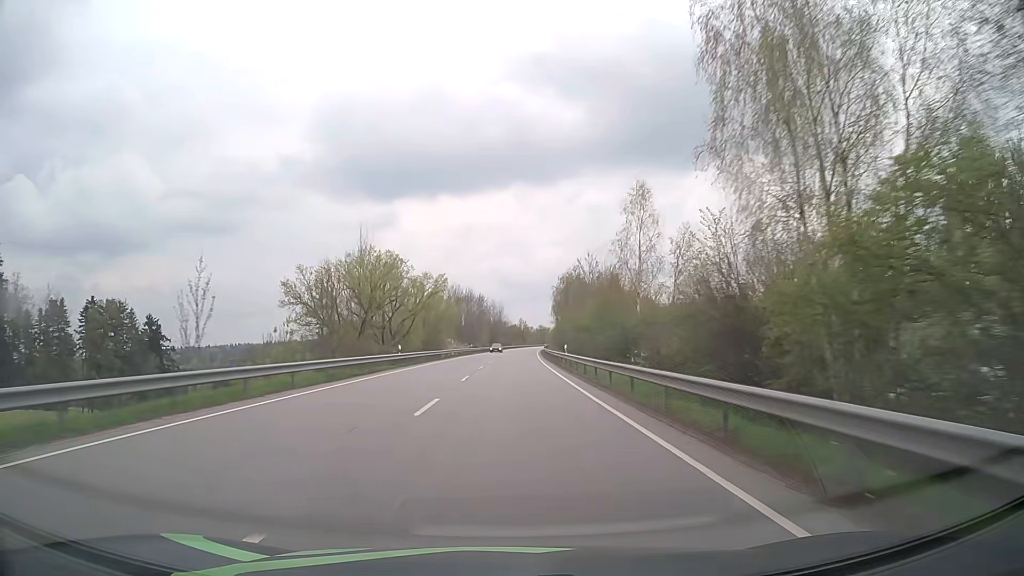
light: Day
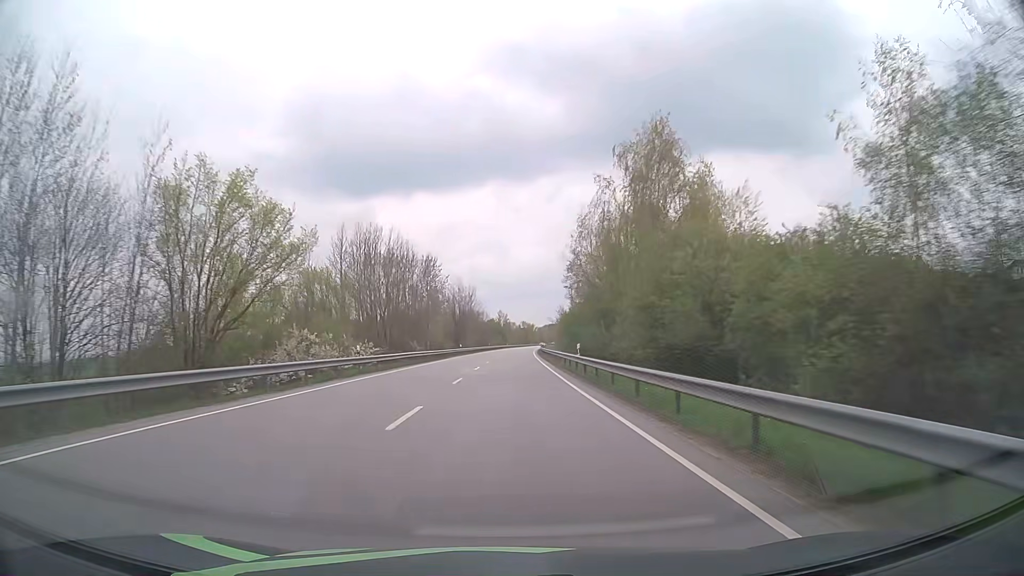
(+1.0, +62.2) m; +2°
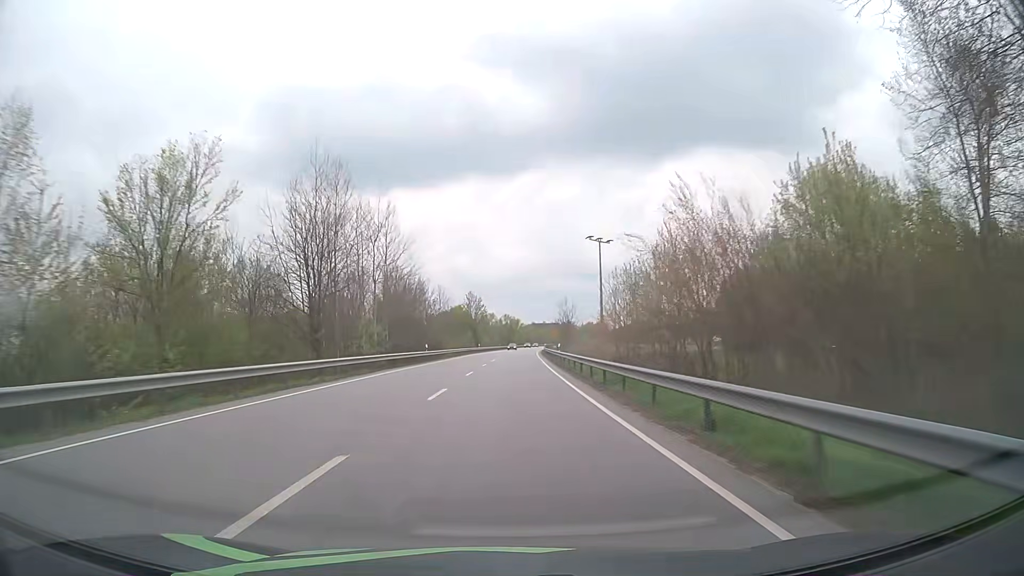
(+1.3, +78.5) m; +2°
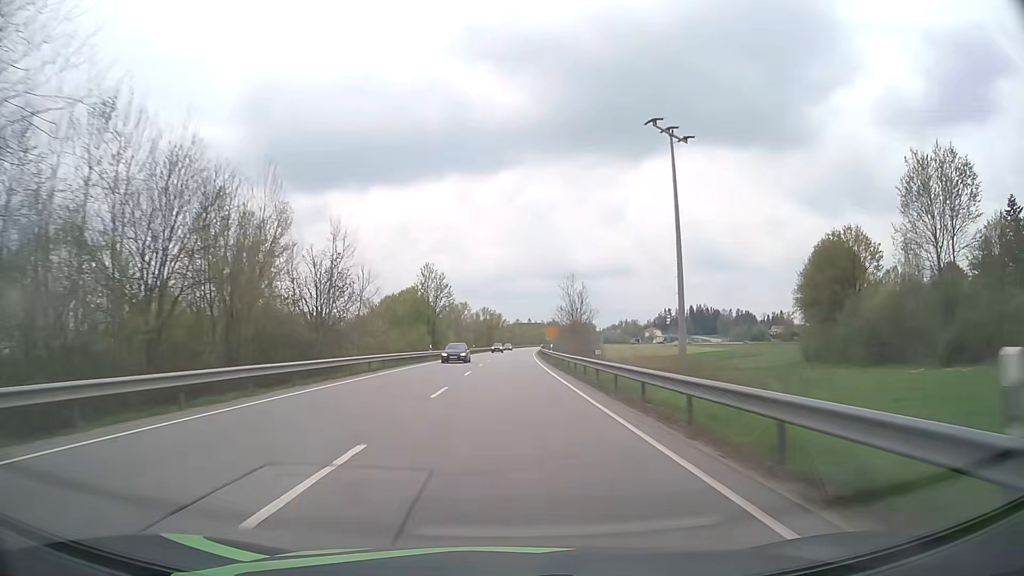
(+0.6, +47.3) m; +2°
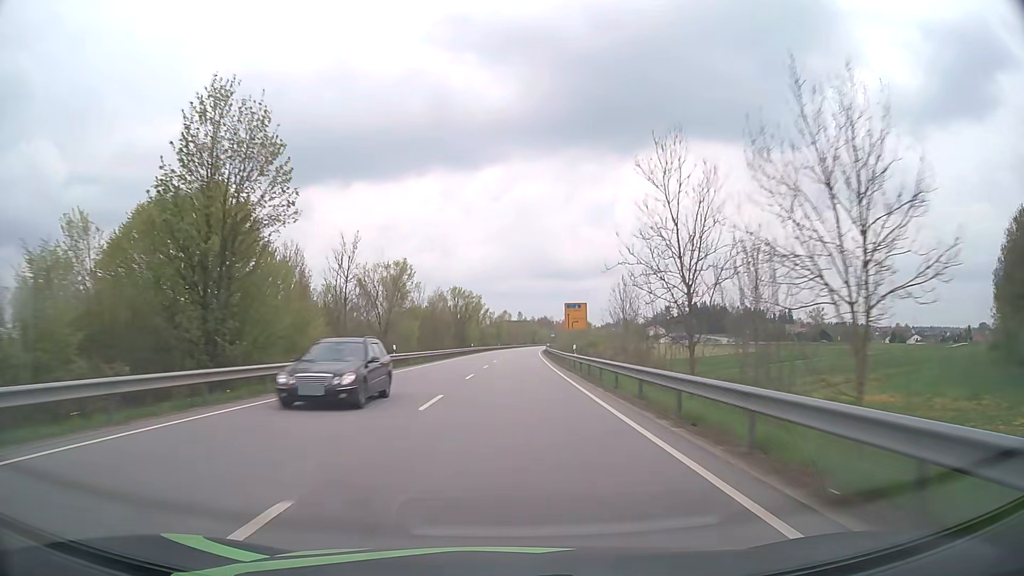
(+0.6, +63.2) m; +1°
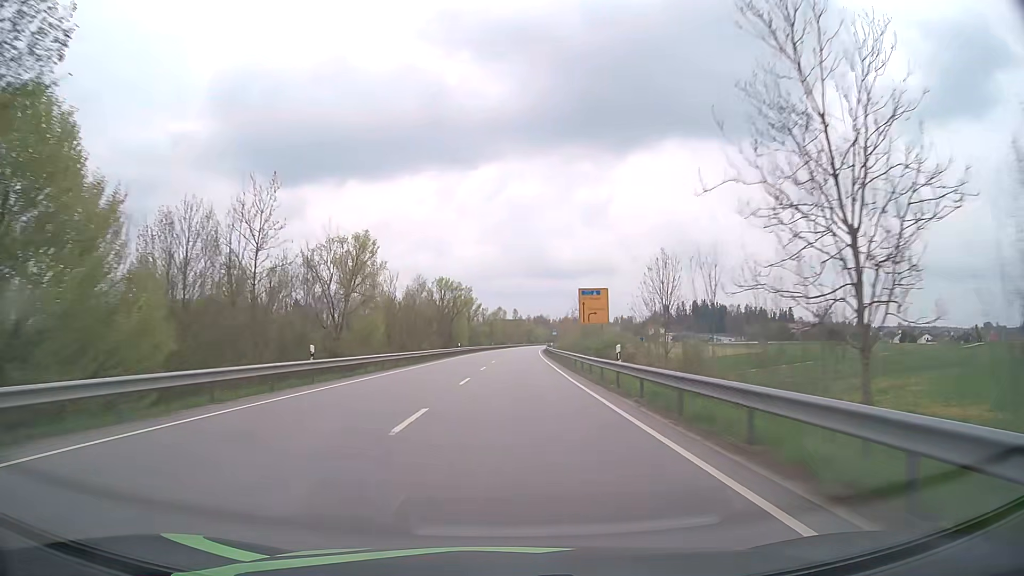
(0.0, +15.8) m; 0°
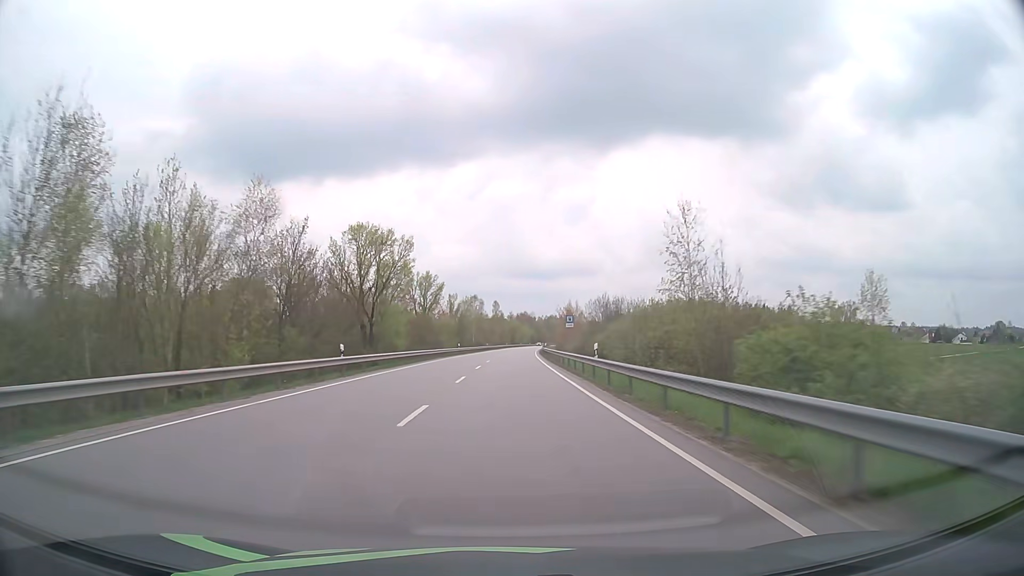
(+0.7, +47.4) m; +2°
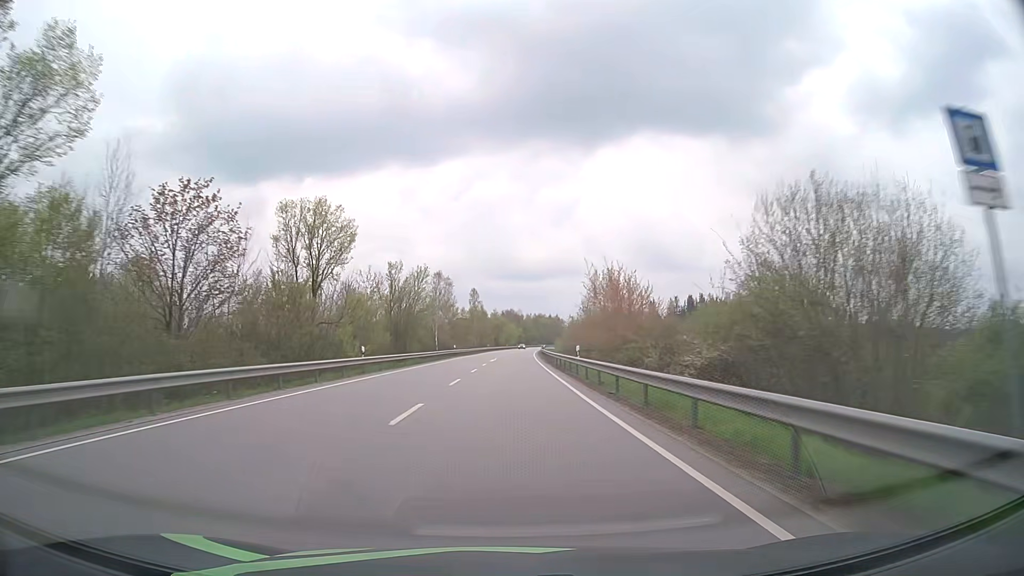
(+0.5, +47.4) m; +1°
(0, +10) (0, +20) (0, +30) (0, +40) (0, +50) (+1, +60) (+1, +70) (+1, +80) (+2, +90) (+2, +100) m
